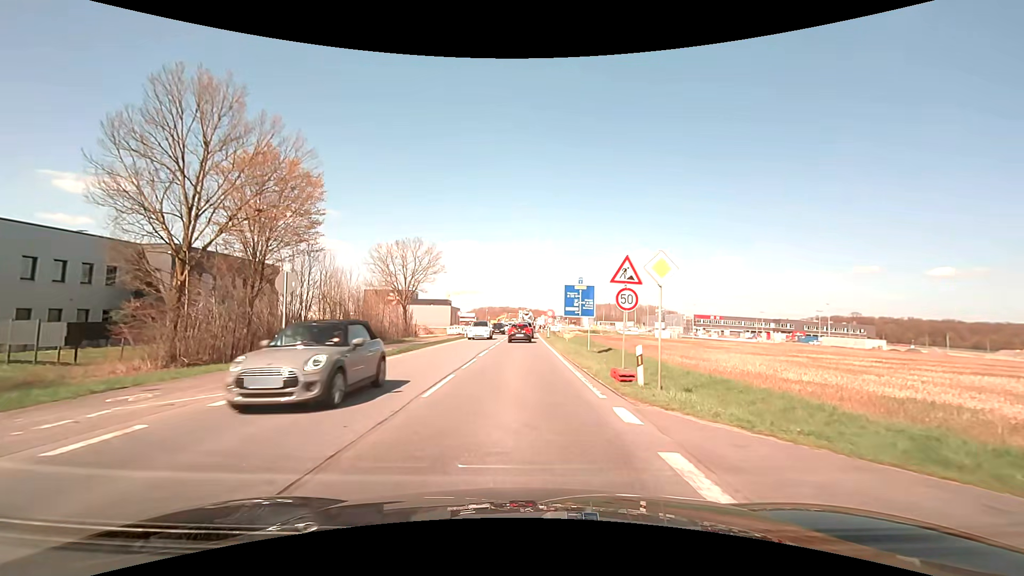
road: primary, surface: asphalt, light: Day
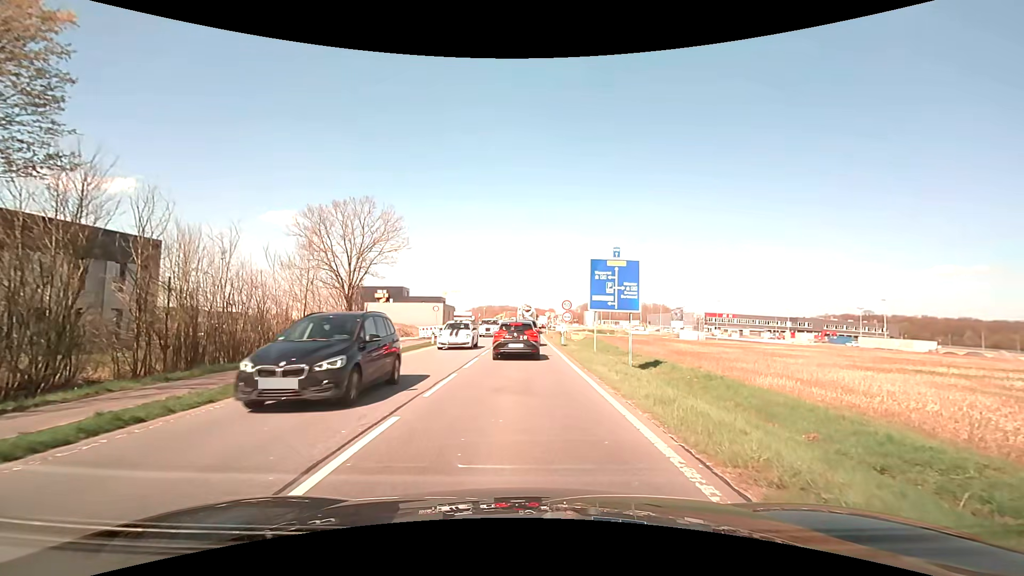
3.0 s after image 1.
(+0.1, +17.8) m; 0°
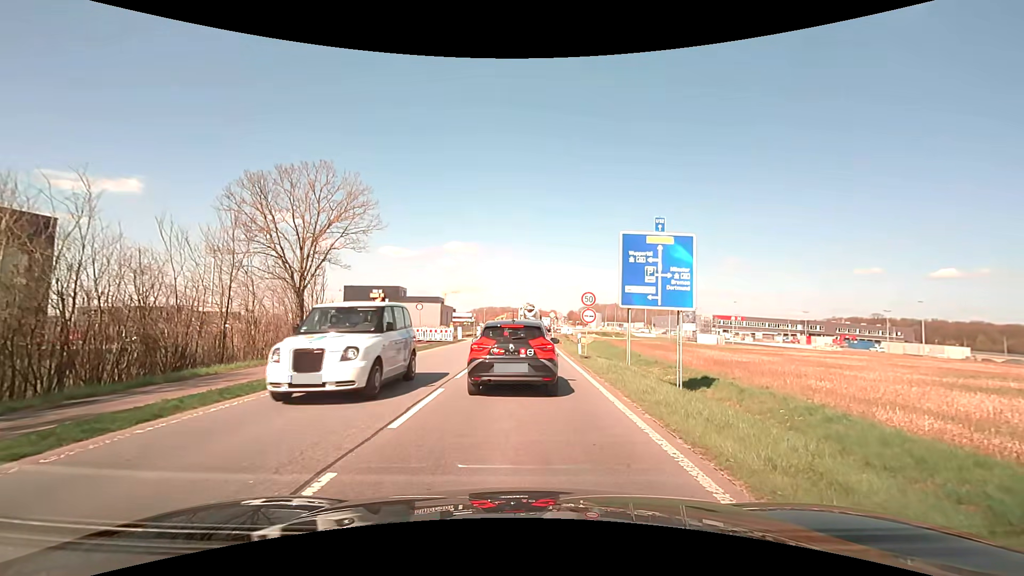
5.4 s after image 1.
(0.0, +8.5) m; -2°
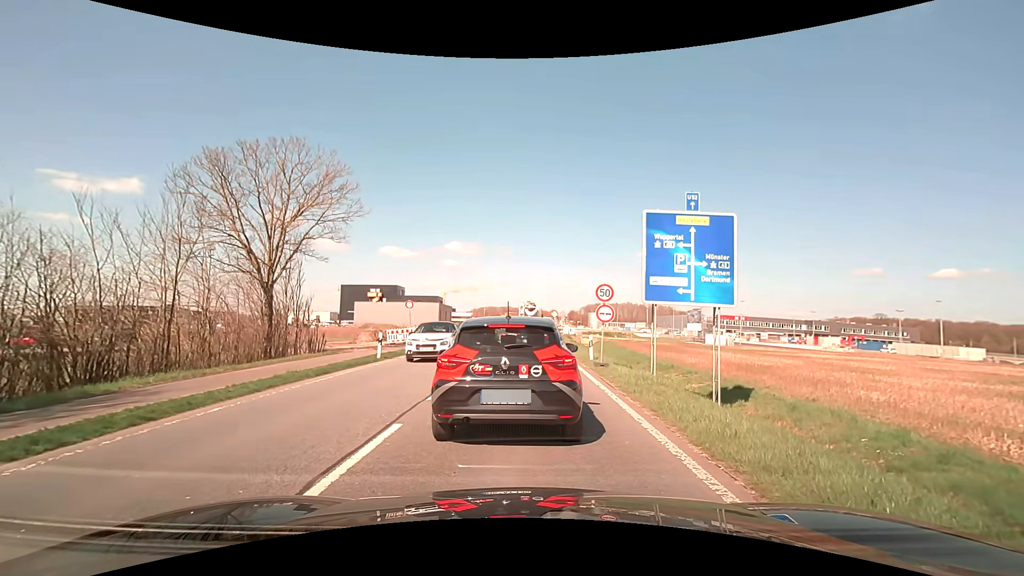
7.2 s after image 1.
(+0.1, +3.6) m; +1°
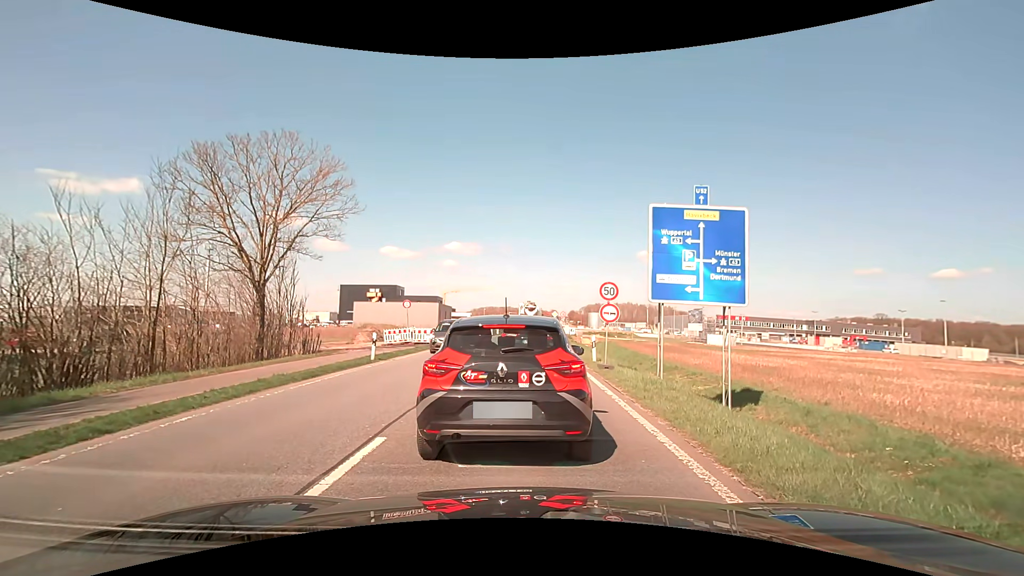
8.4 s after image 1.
(0.0, +0.8) m; 0°
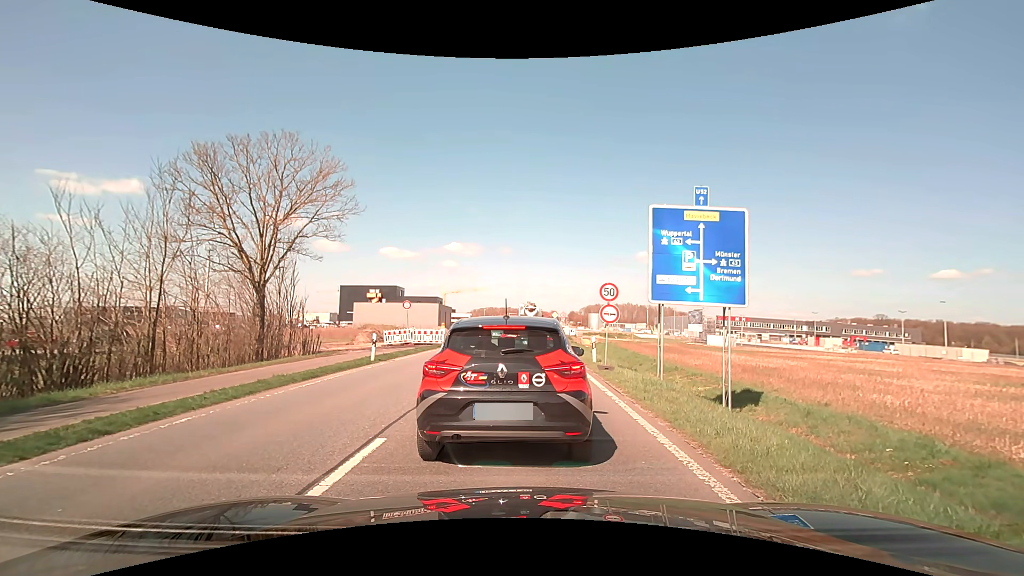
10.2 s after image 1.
(0.0, +0.1) m; 0°
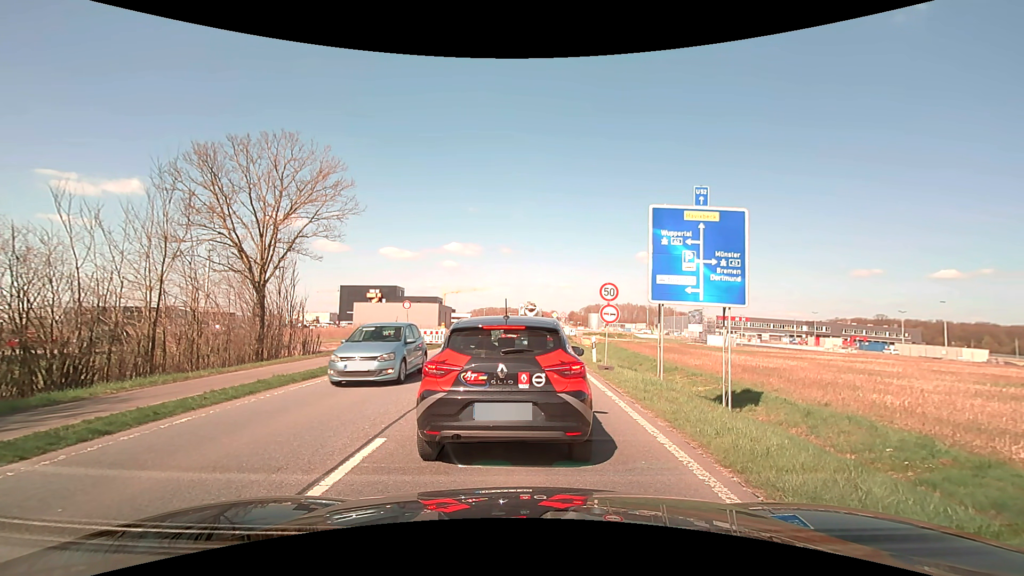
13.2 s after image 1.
(0.0, 0.0) m; 0°
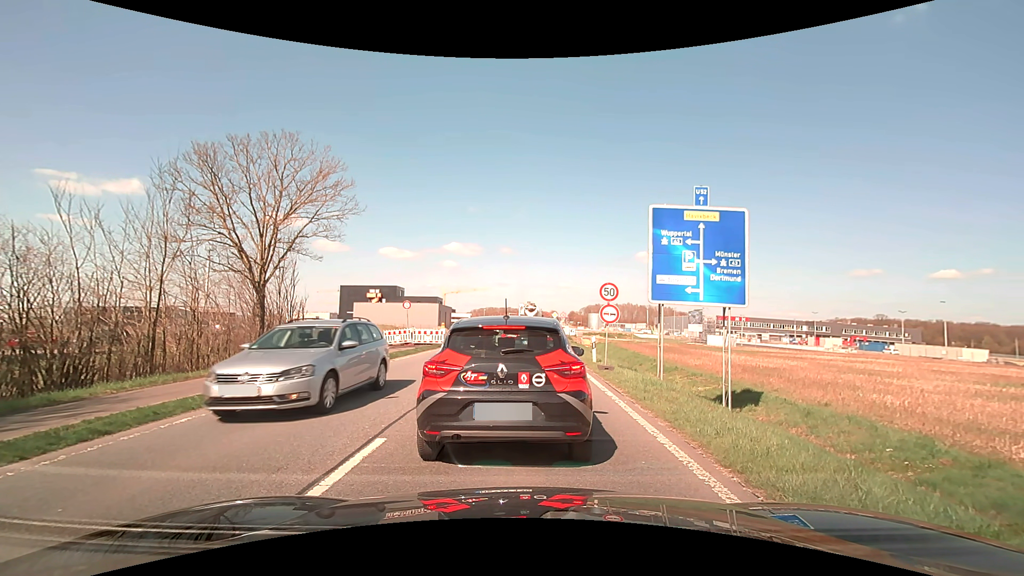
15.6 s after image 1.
(0.0, 0.0) m; 0°
(0, +10) (0, +20) (0, +30) (+1, +40) (+1, +50) (+2, +60) (+2, +70) (+2, +80) (+3, +90) (+3, +100) m
